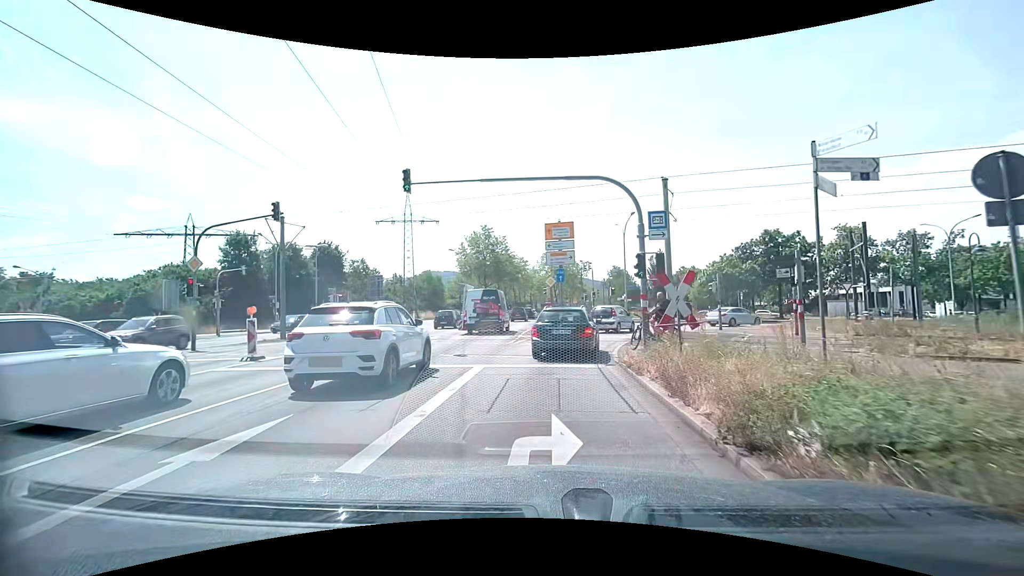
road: primary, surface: asphalt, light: Day
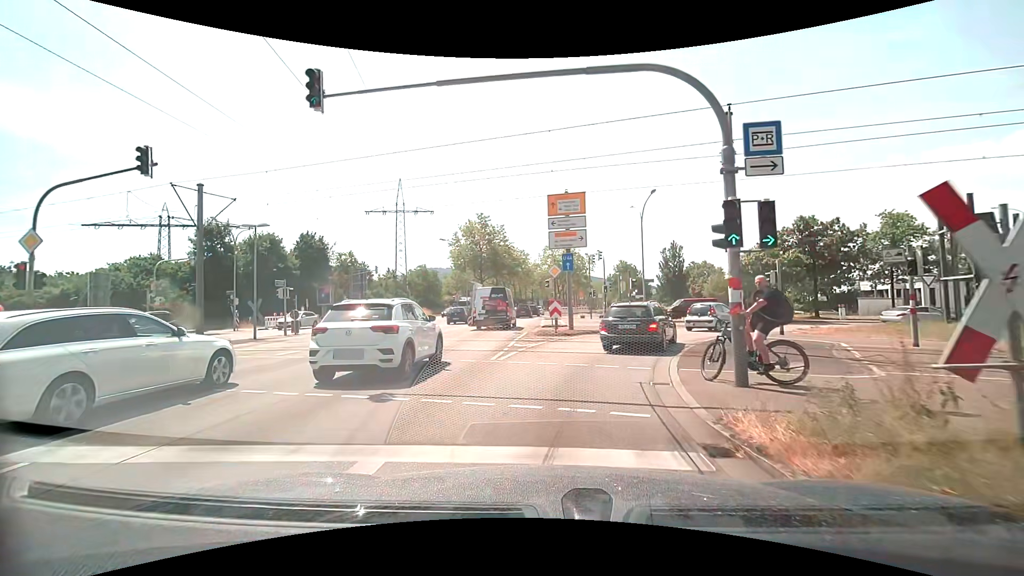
(-0.1, +7.5) m; -1°
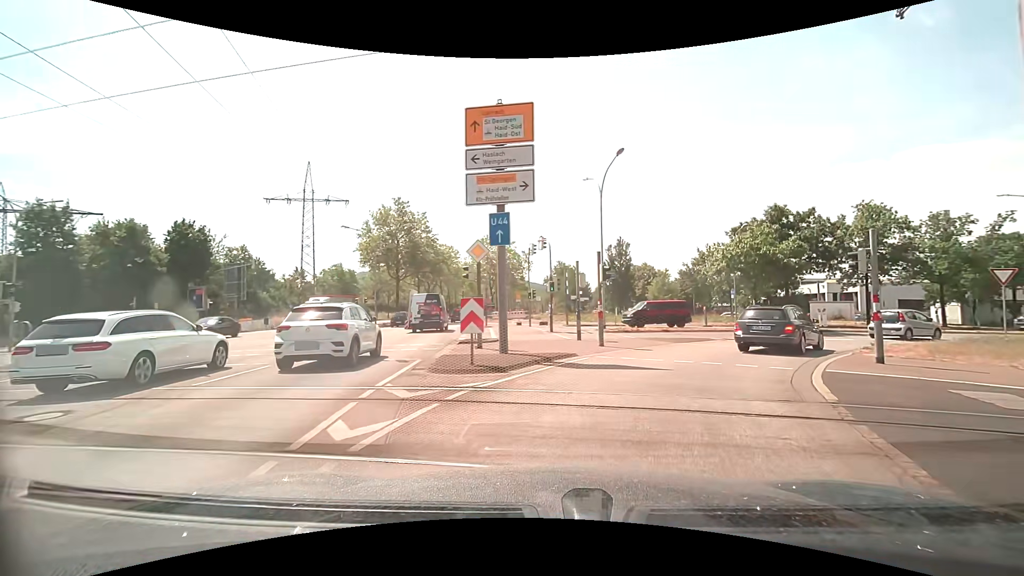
(+0.4, +11.3) m; +7°
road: primary_link
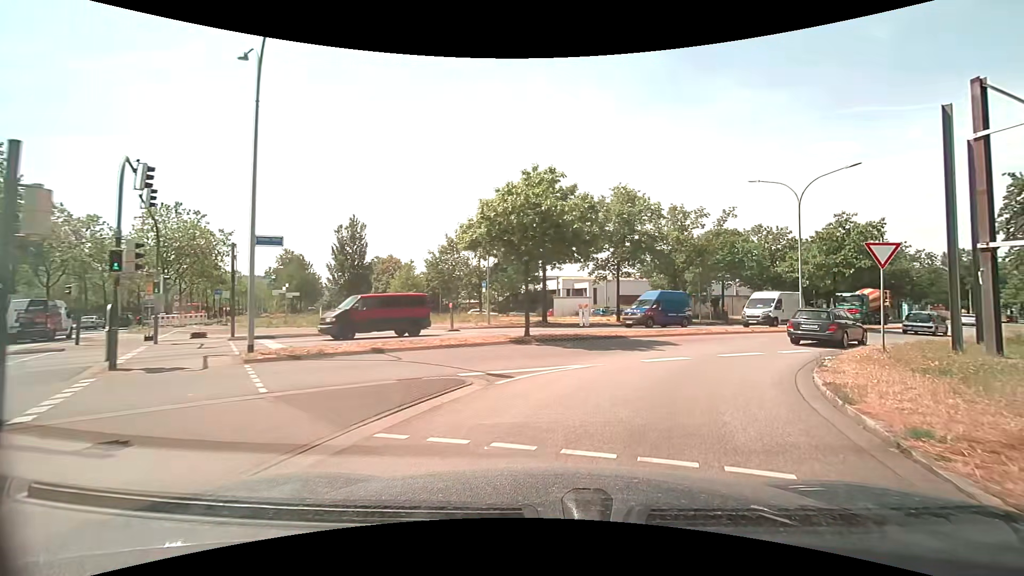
(+3.7, +14.1) m; +28°
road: secondary_link
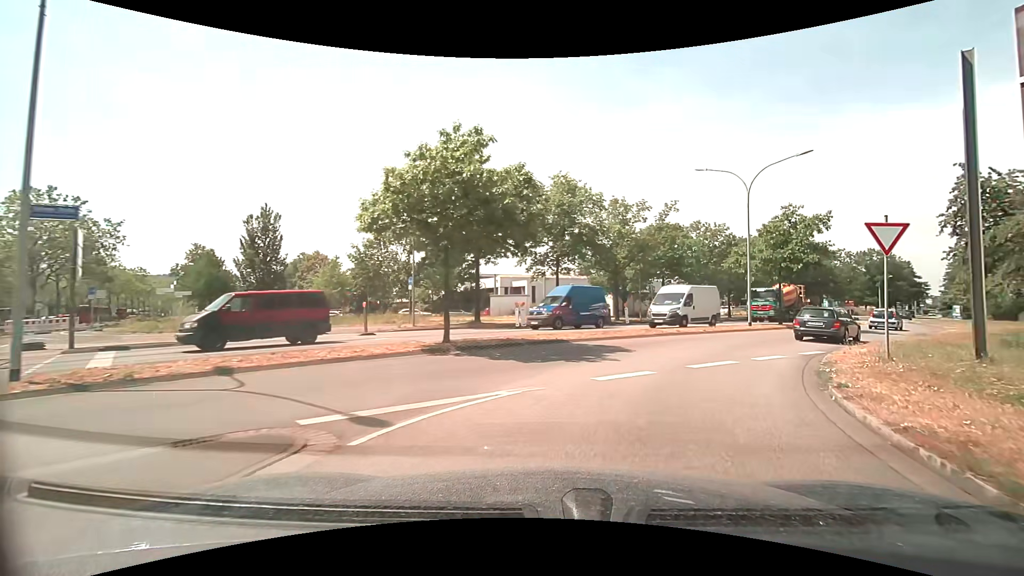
(+0.2, +3.9) m; +7°
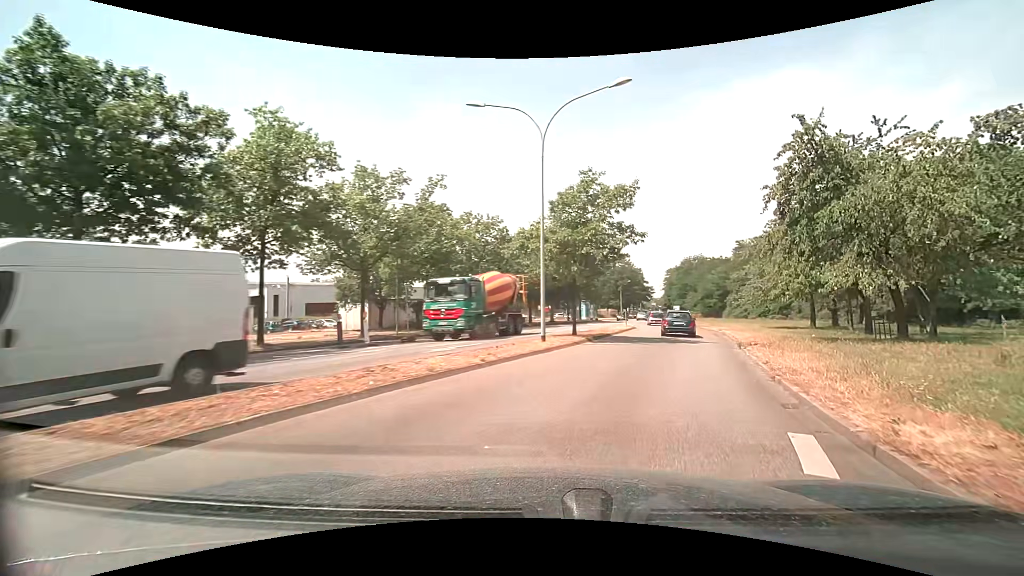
(+2.7, +12.7) m; +26°
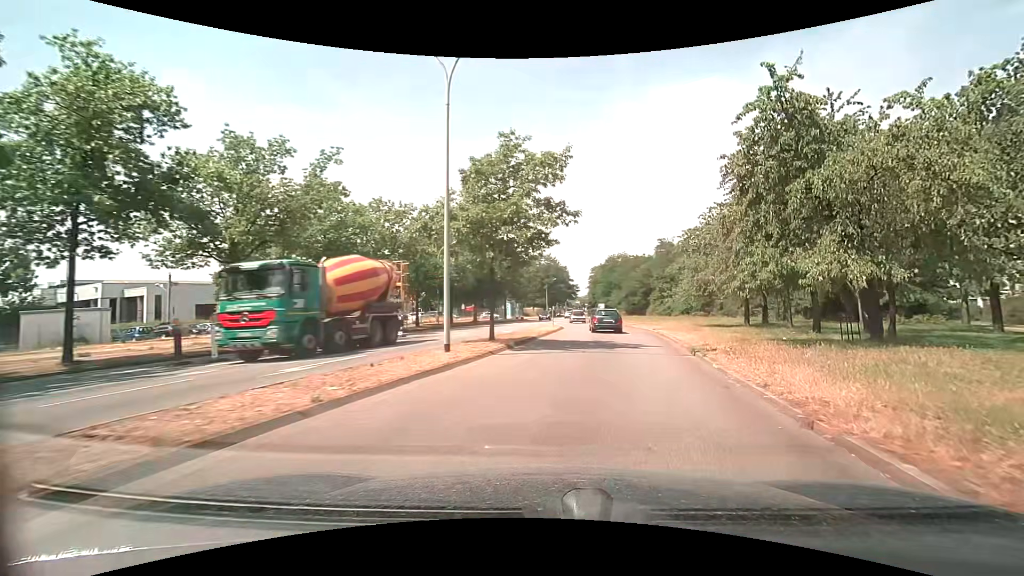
(+0.3, +4.9) m; +8°
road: secondary
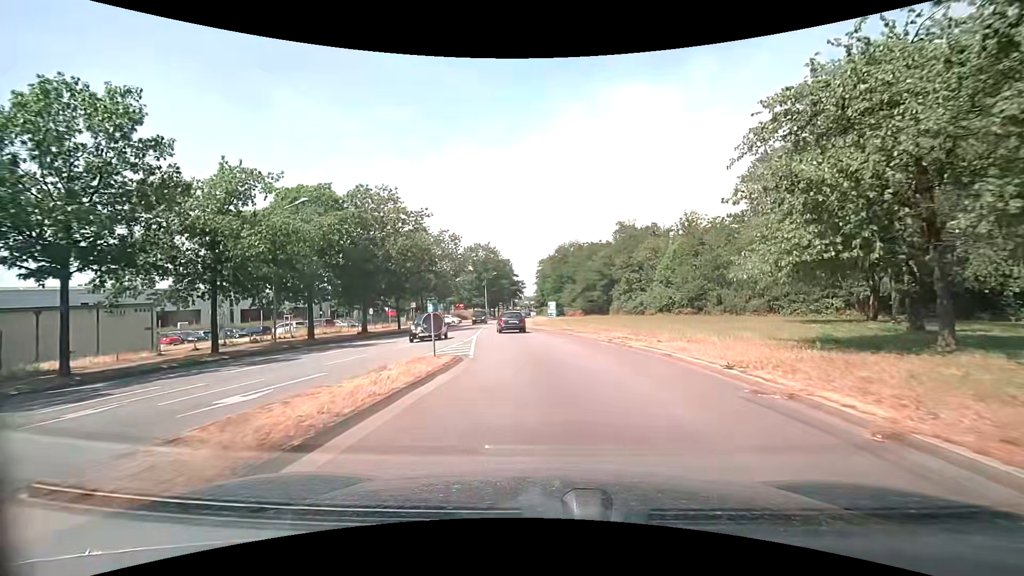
(+2.0, +22.8) m; +6°
